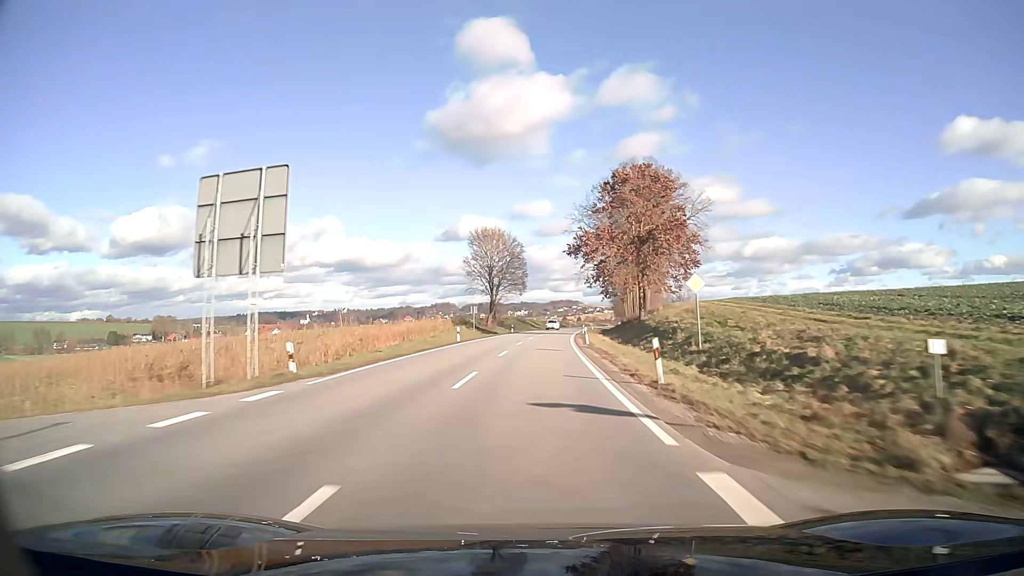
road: secondary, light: Day
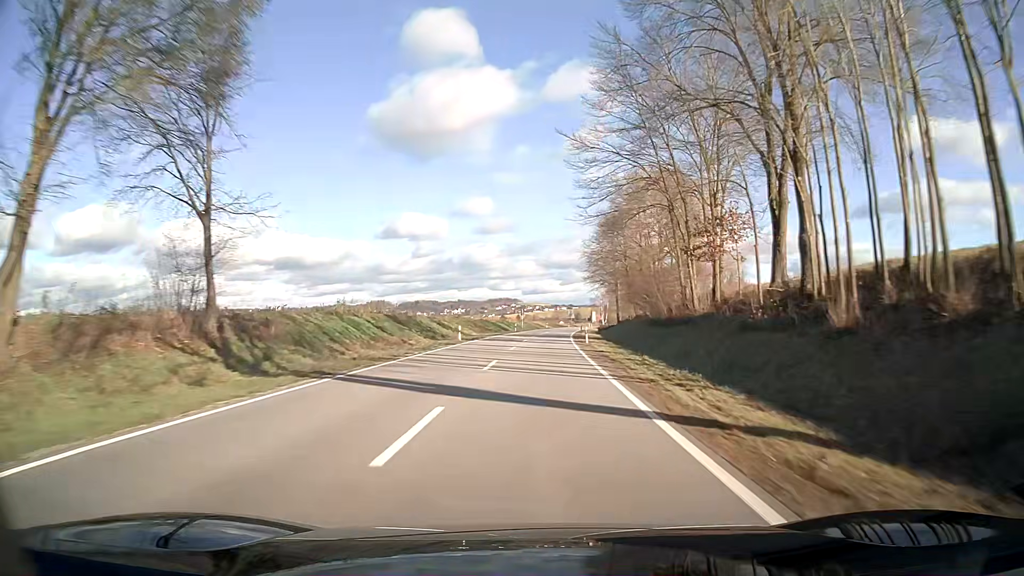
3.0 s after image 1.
(+3.5, +79.0) m; +5°
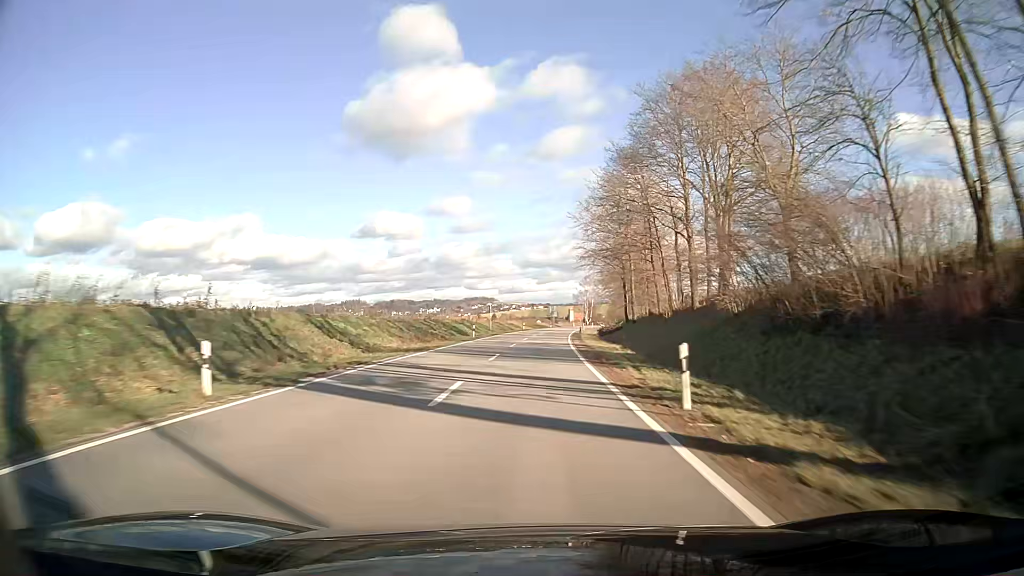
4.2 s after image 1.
(+0.5, +31.7) m; +2°
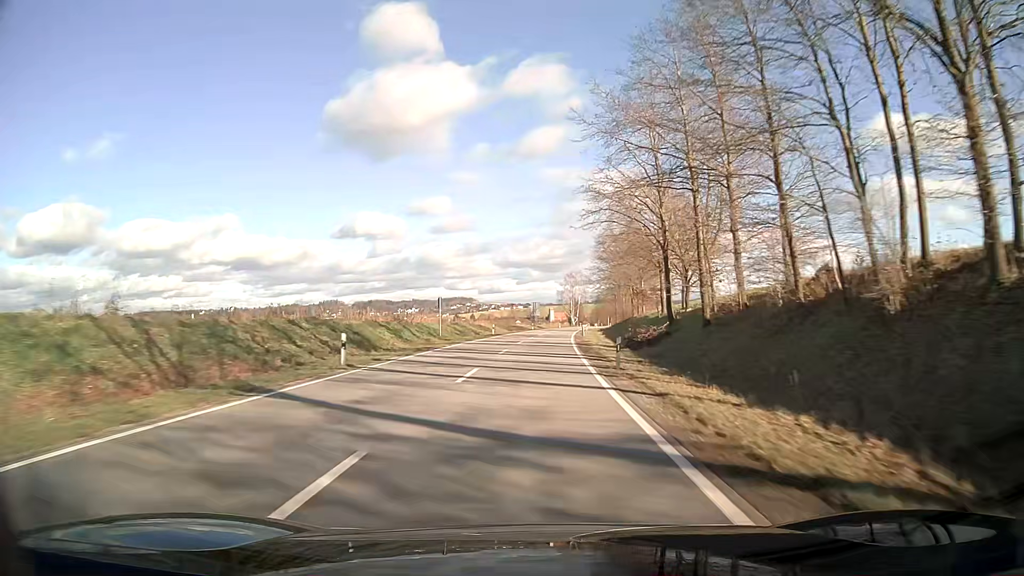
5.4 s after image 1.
(+0.5, +31.7) m; +2°
